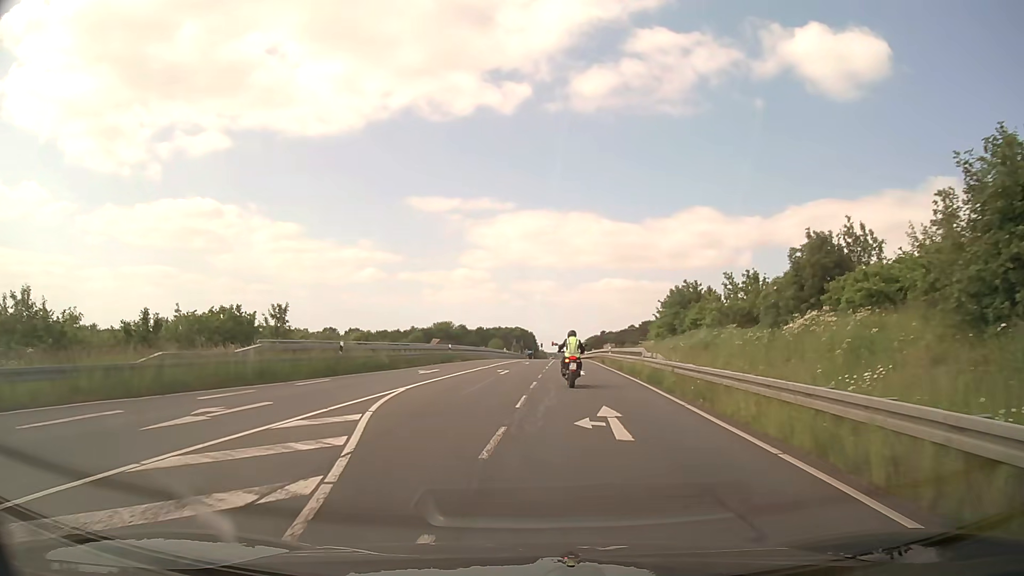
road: secondary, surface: asphalt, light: Day
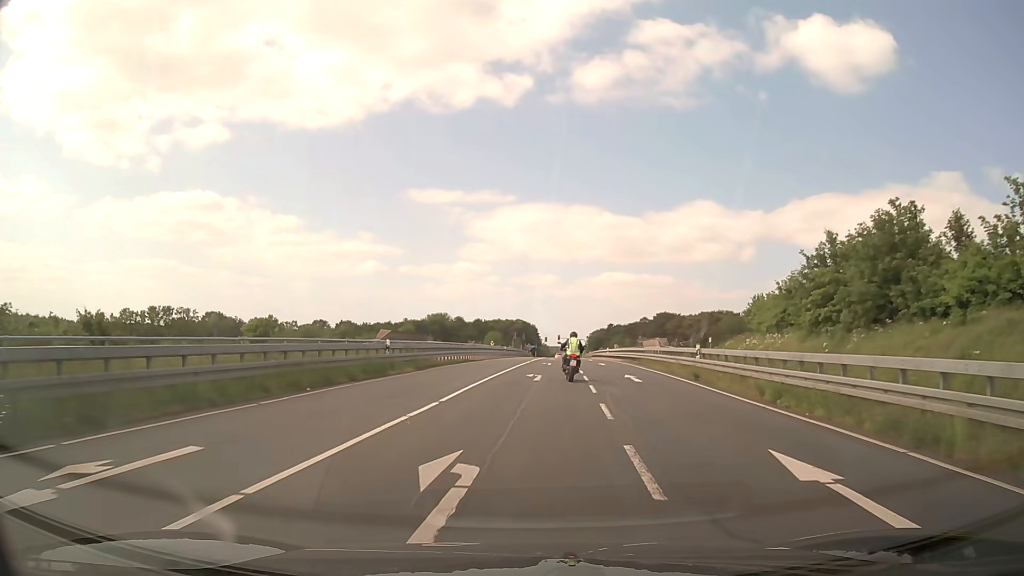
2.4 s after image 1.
(-0.2, +26.1) m; 0°
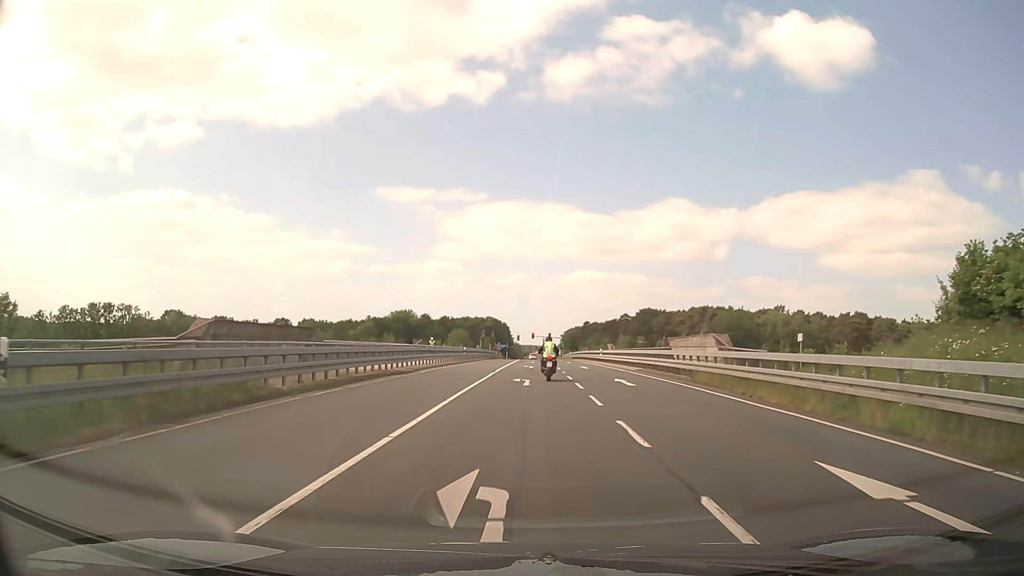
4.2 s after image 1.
(+0.5, +21.1) m; +2°
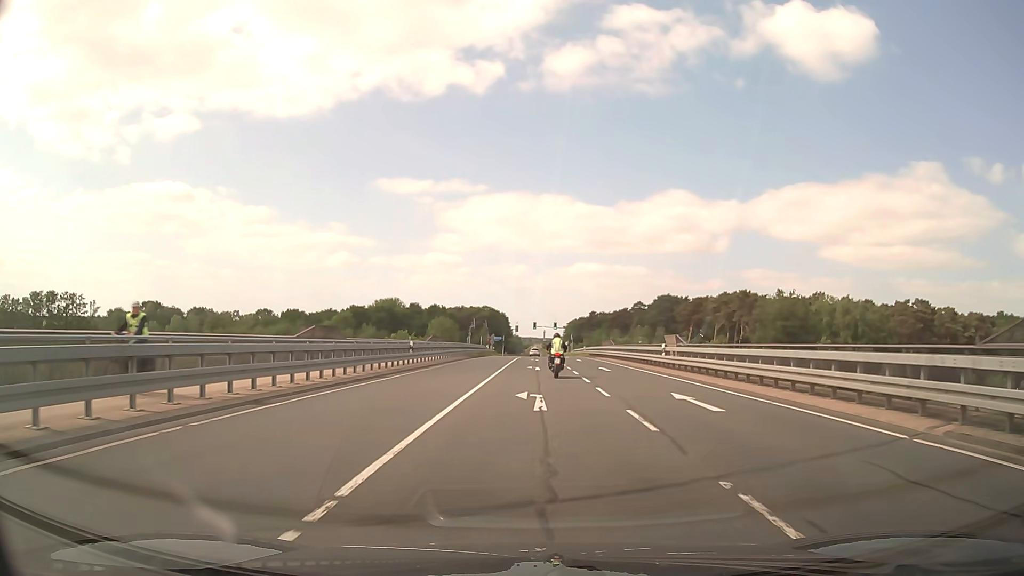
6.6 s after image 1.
(+0.2, +29.7) m; 0°
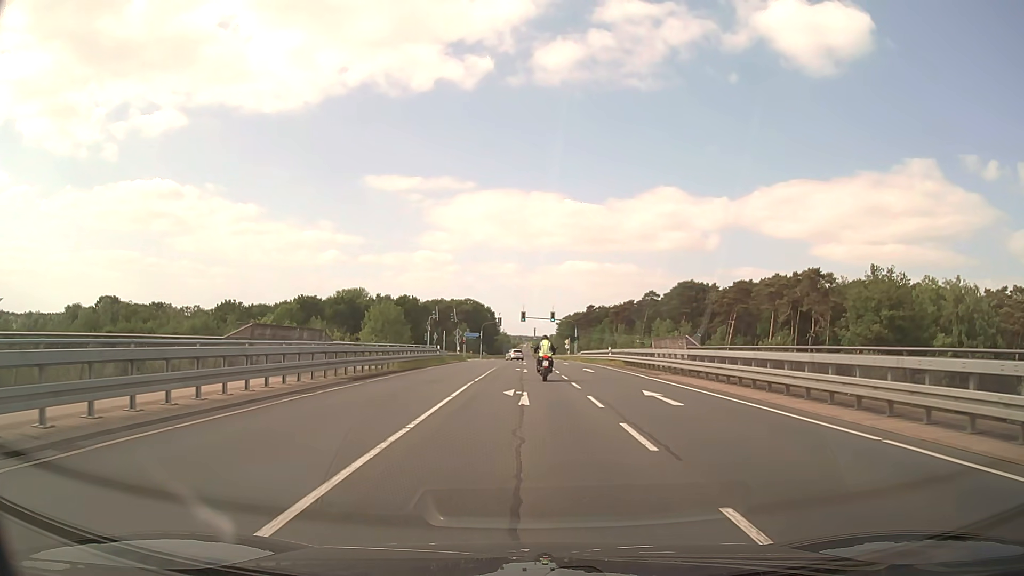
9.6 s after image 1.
(+0.7, +38.4) m; +1°
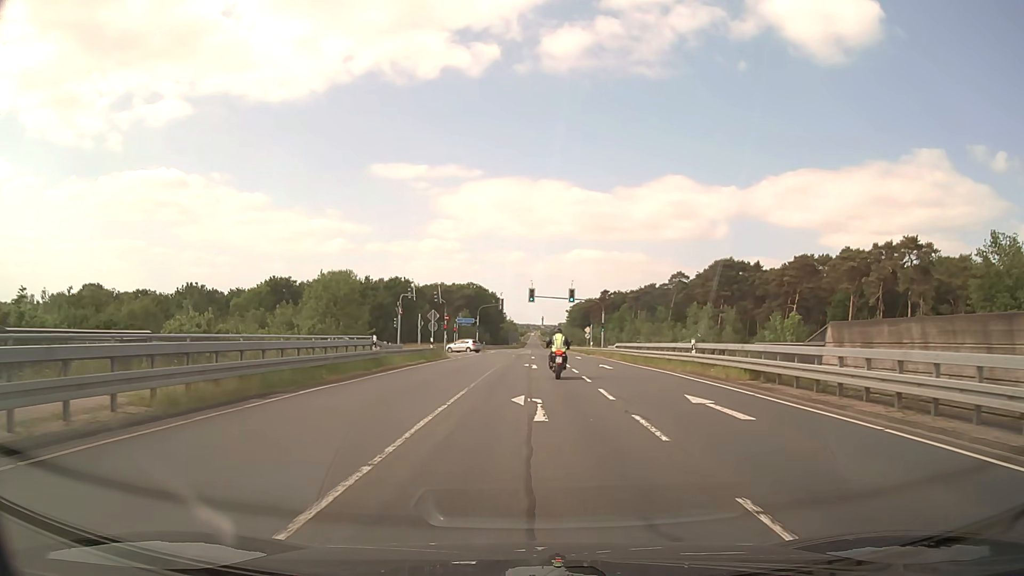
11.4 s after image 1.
(-0.2, +23.9) m; -1°
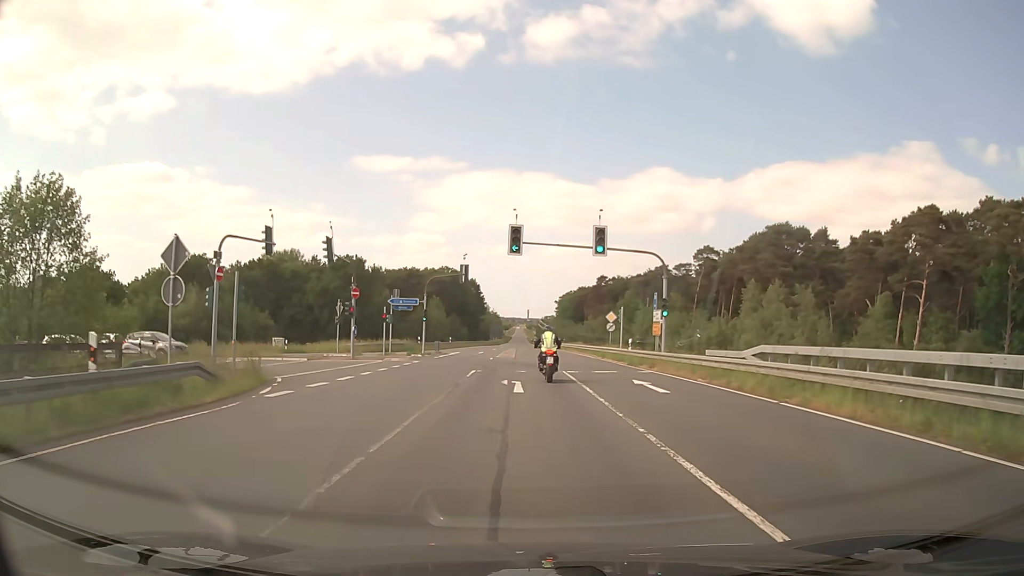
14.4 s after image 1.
(+0.4, +34.1) m; +1°
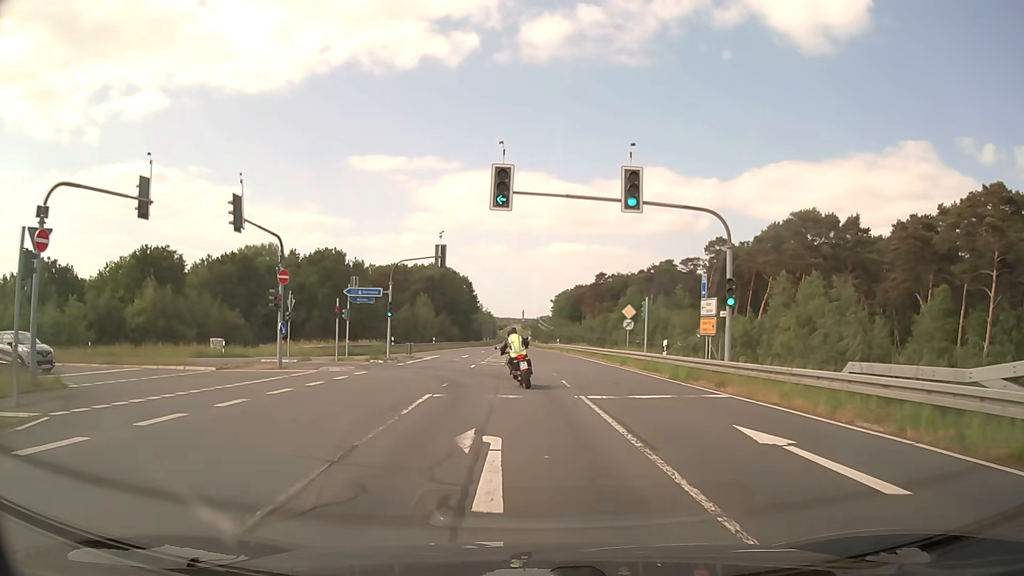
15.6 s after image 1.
(+0.1, +10.9) m; 0°
(0, +10) (-1, +20) (-5, +29) (-14, +34) (-24, +34) (-34, +33) (-44, +32) (-54, +31) (-63, +28) (-72, +25) m
